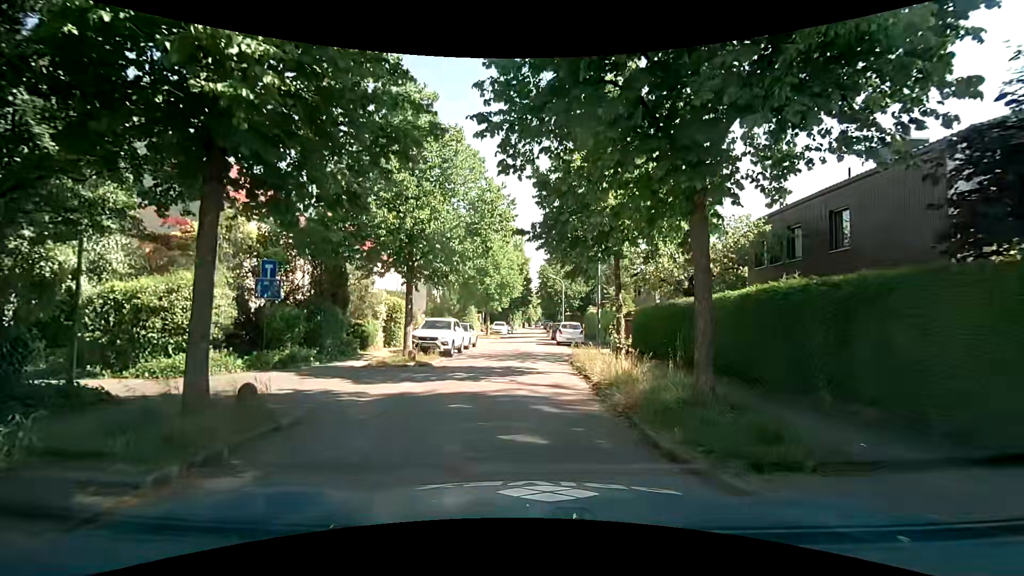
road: residential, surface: asphalt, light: Day
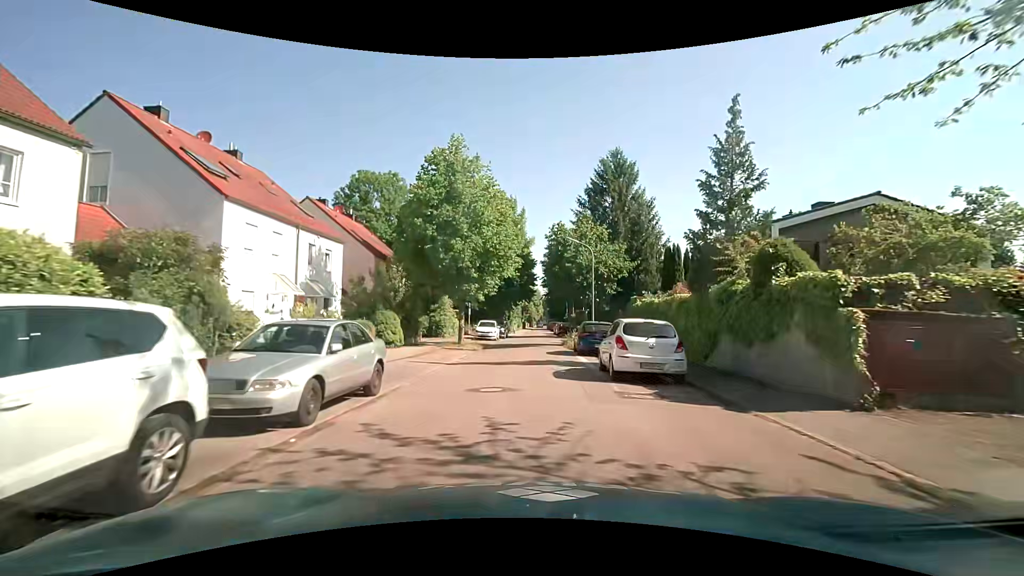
(-0.2, +20.2) m; +1°
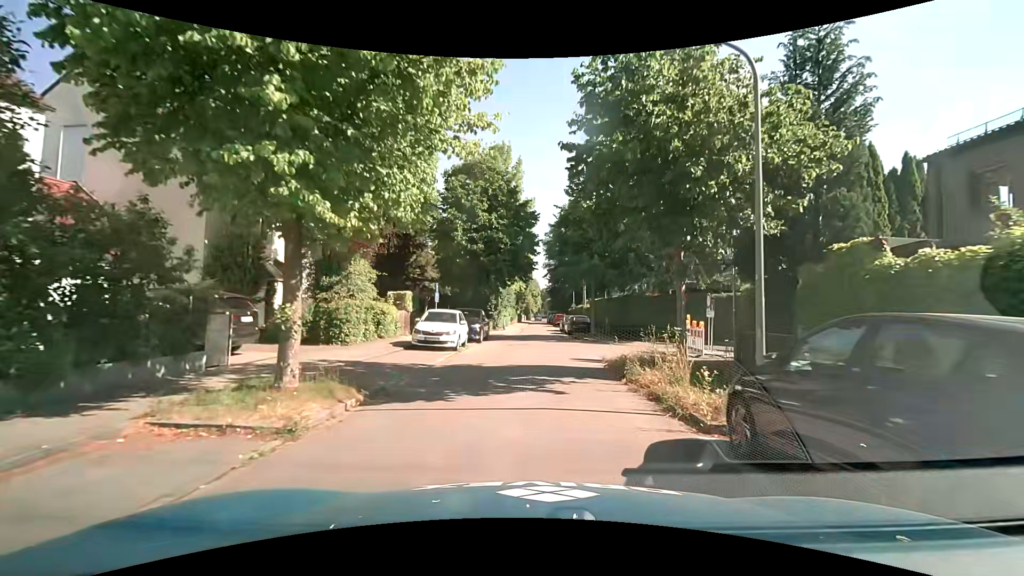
(-0.3, +18.5) m; -1°
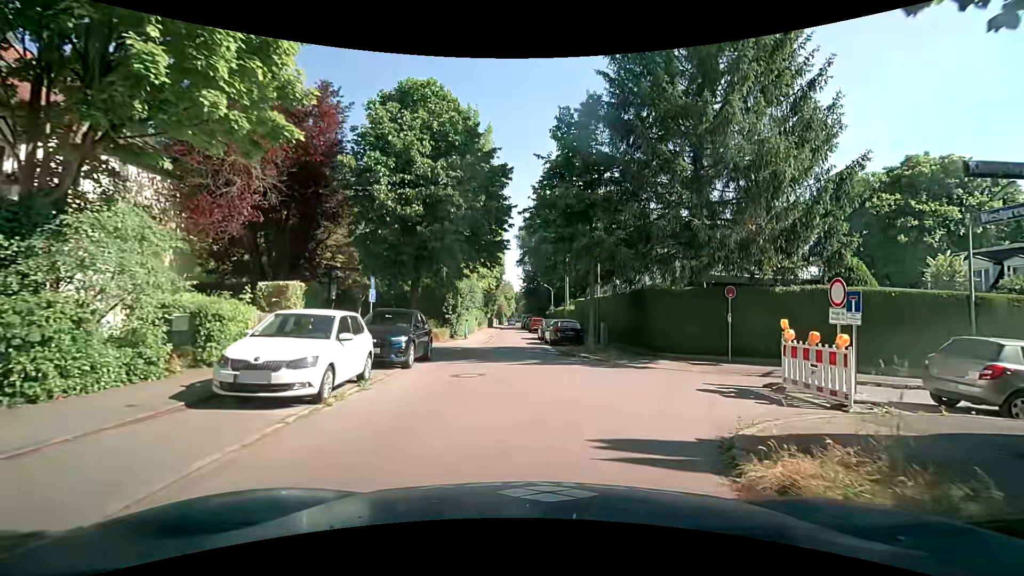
(+0.2, +9.7) m; +4°
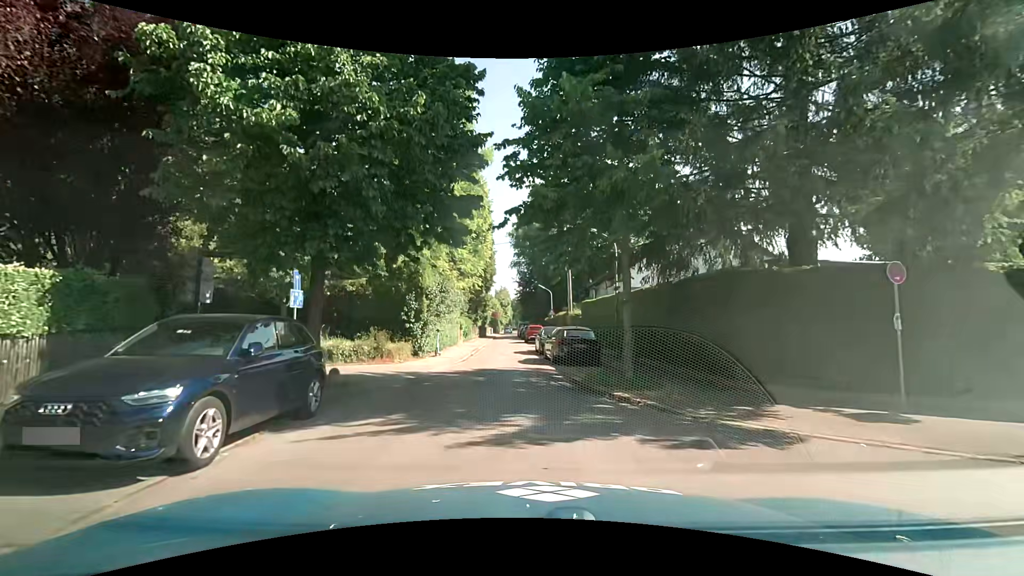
(+0.1, +8.5) m; -1°
(0, +10) (-1, +20) (-1, +30) (-2, +40) (-2, +50) (-2, +60) (-3, +70) (-3, +80) (-3, +90) (-1, +100) m
